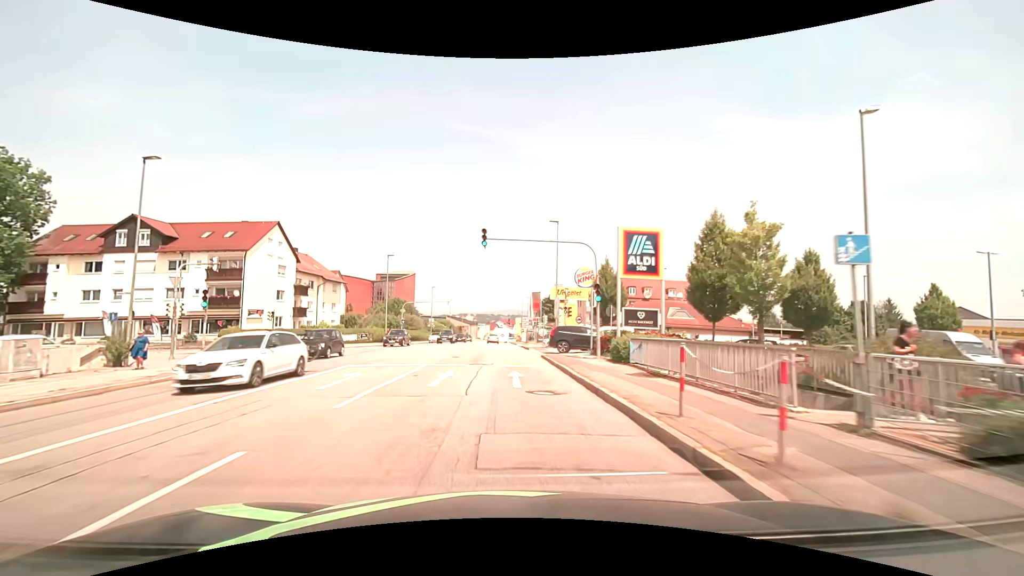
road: tertiary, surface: asphalt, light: Day
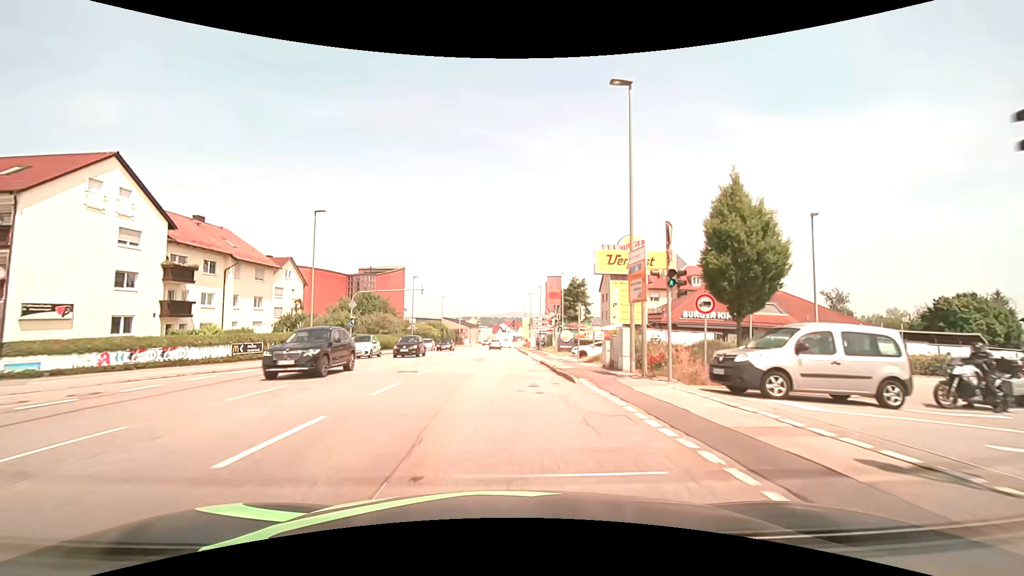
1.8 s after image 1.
(-0.2, +23.2) m; -1°
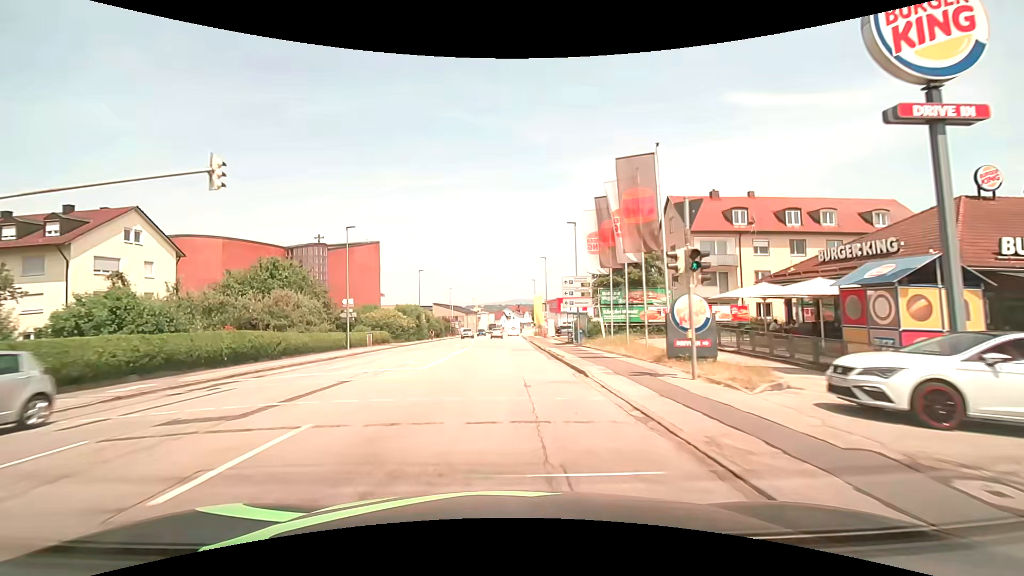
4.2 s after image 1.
(+0.2, +30.9) m; 0°
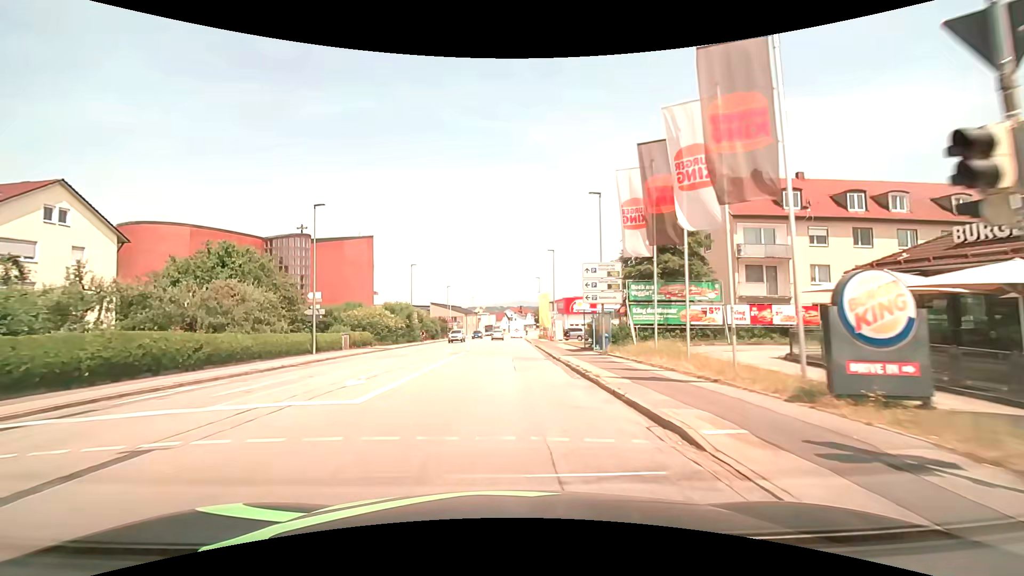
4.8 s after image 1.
(0.0, +7.7) m; 0°
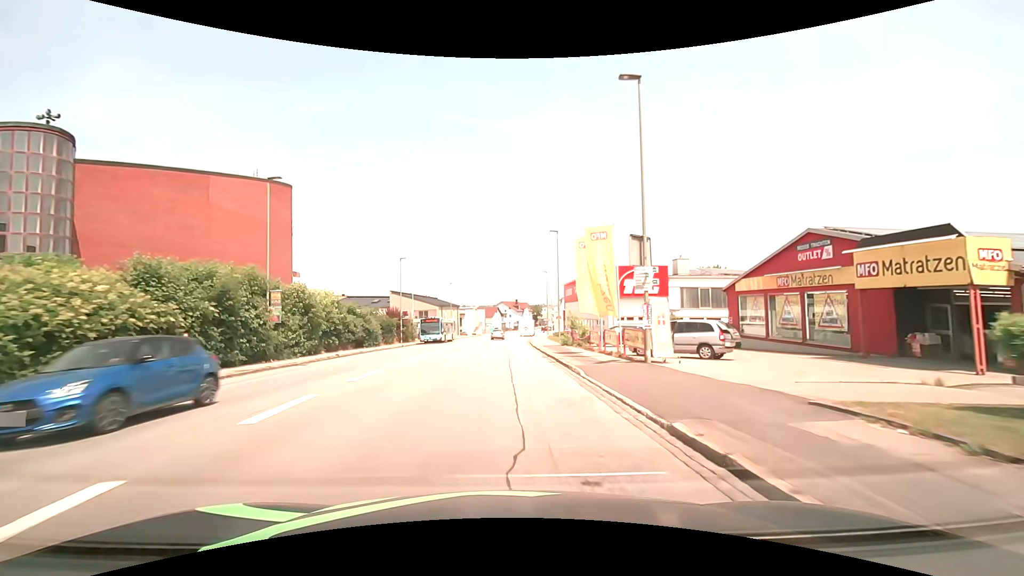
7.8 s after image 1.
(+0.3, +38.6) m; +1°
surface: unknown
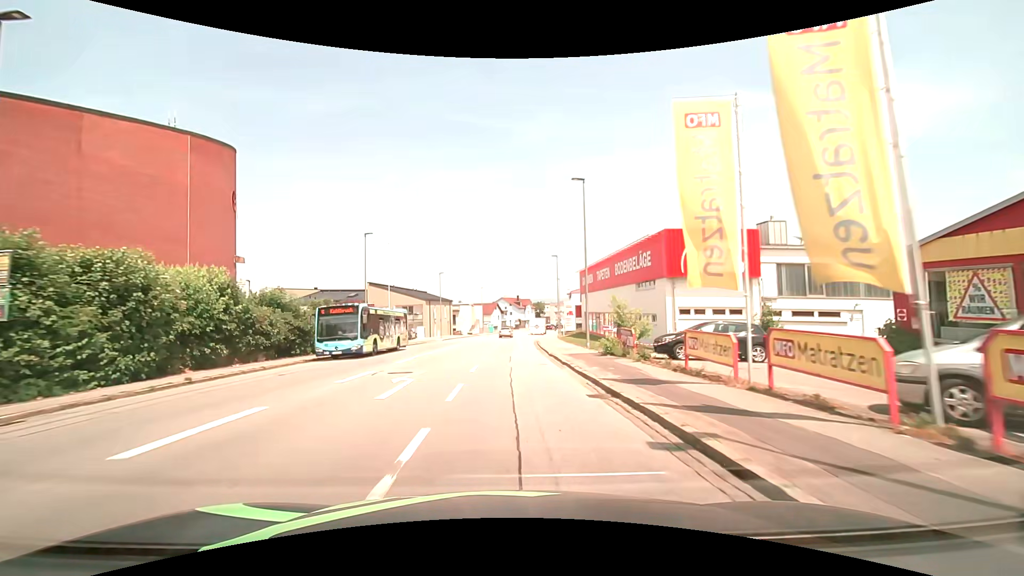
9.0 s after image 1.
(-0.1, +15.3) m; -1°
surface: asphalt
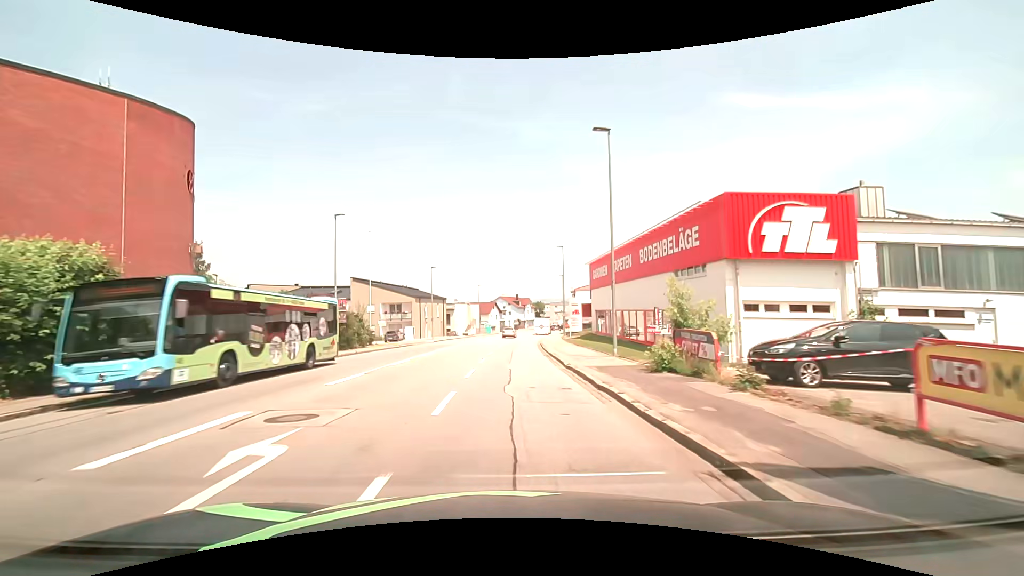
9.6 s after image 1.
(+0.1, +7.6) m; +1°
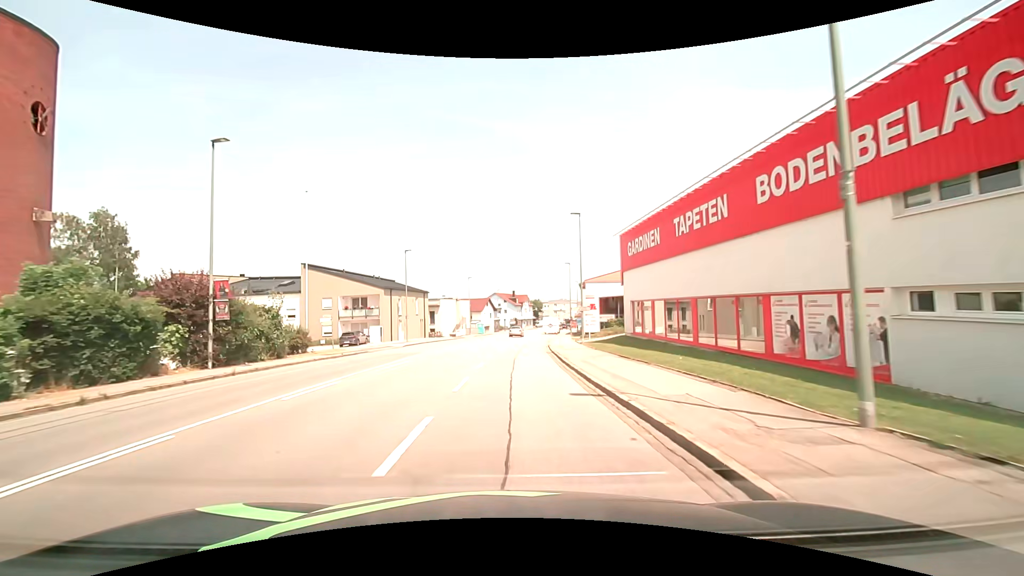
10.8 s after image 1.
(+0.1, +15.3) m; +1°
(0, +10) (0, +20) (0, +30) (+1, +40) (+2, +50) (+3, +60) (+4, +70) (+6, +80) (+7, +90) (+9, +99) m
